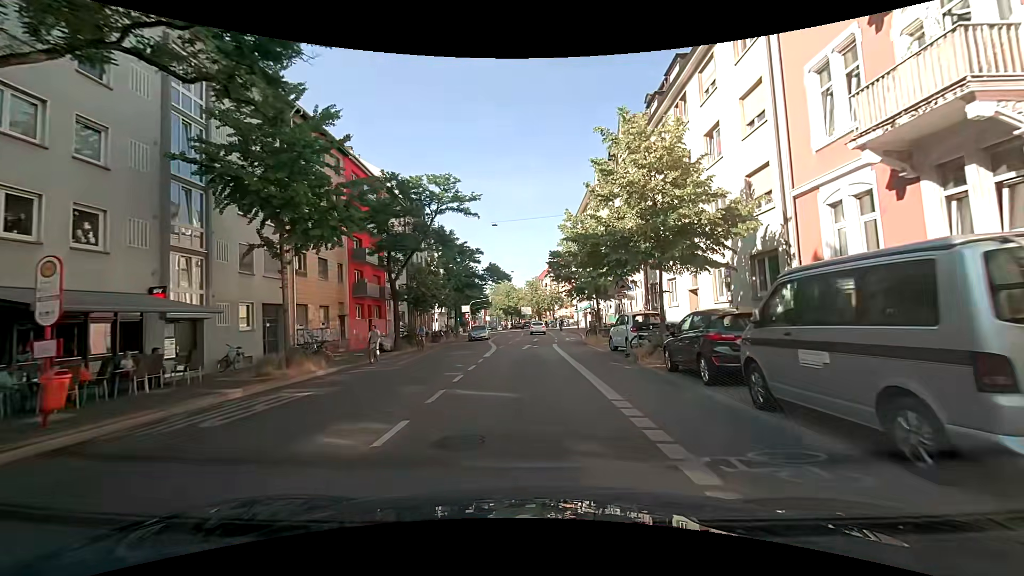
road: secondary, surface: asphalt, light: Day
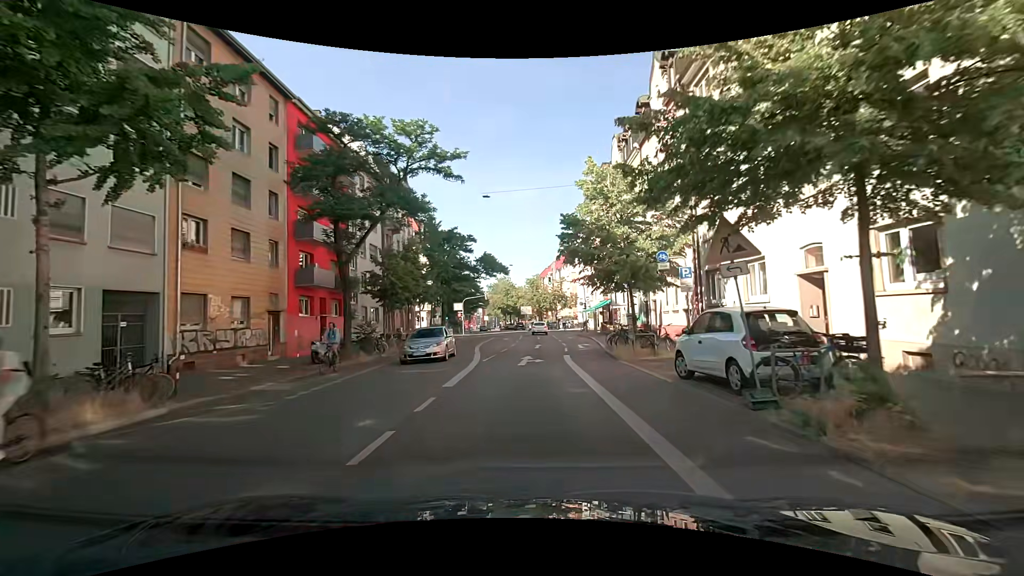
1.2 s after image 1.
(0.0, +9.6) m; 0°
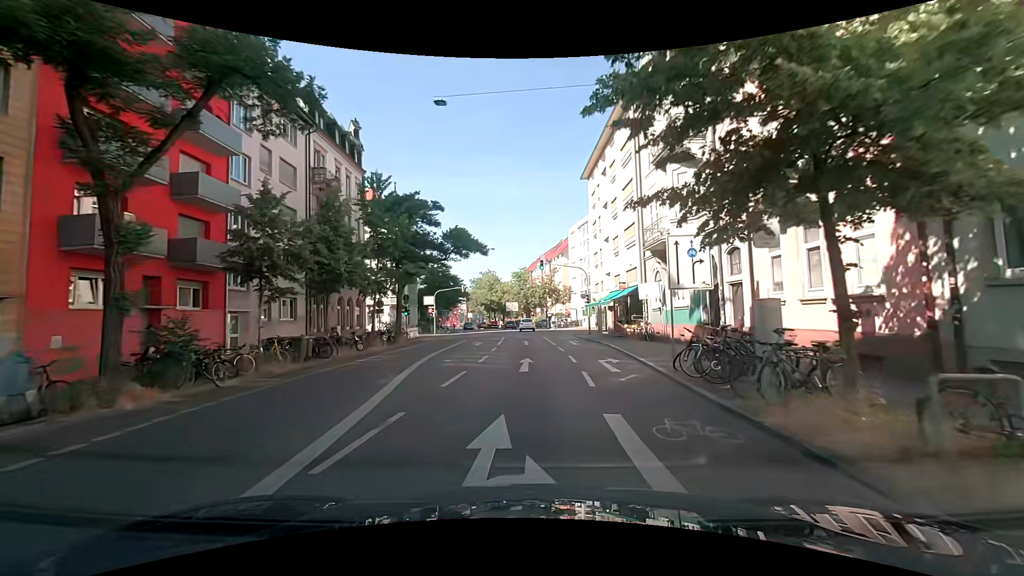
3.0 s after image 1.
(0.0, +13.6) m; +1°
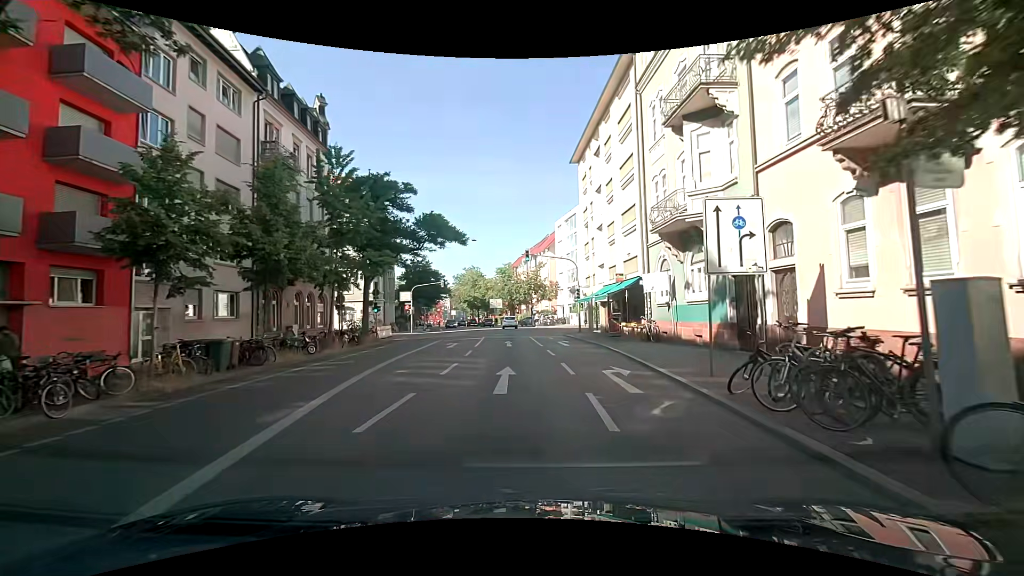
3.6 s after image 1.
(0.0, +4.3) m; 0°
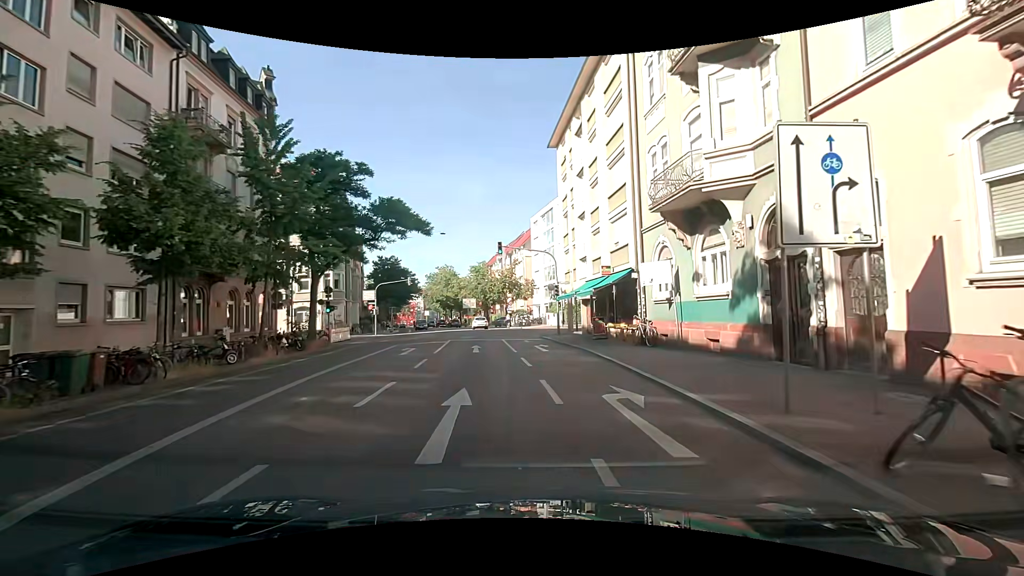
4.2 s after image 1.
(+0.1, +4.2) m; +3°
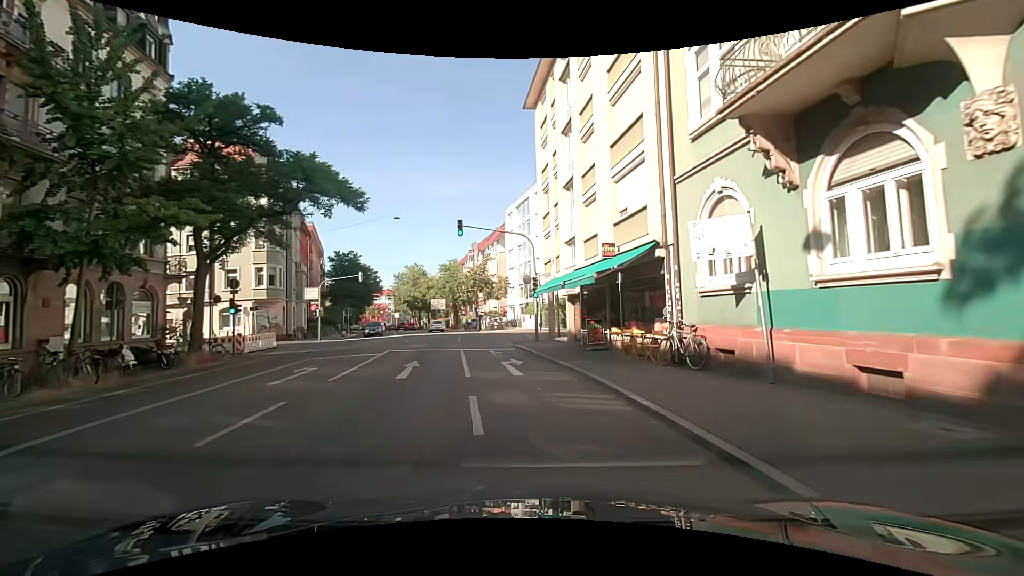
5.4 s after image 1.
(+0.2, +7.9) m; +3°
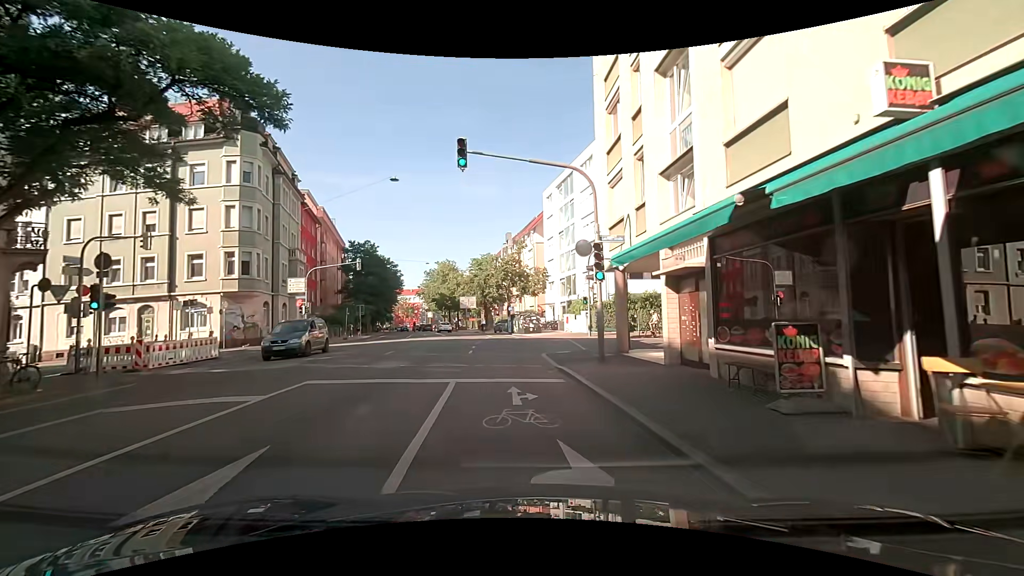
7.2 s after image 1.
(-0.1, +11.4) m; -2°
